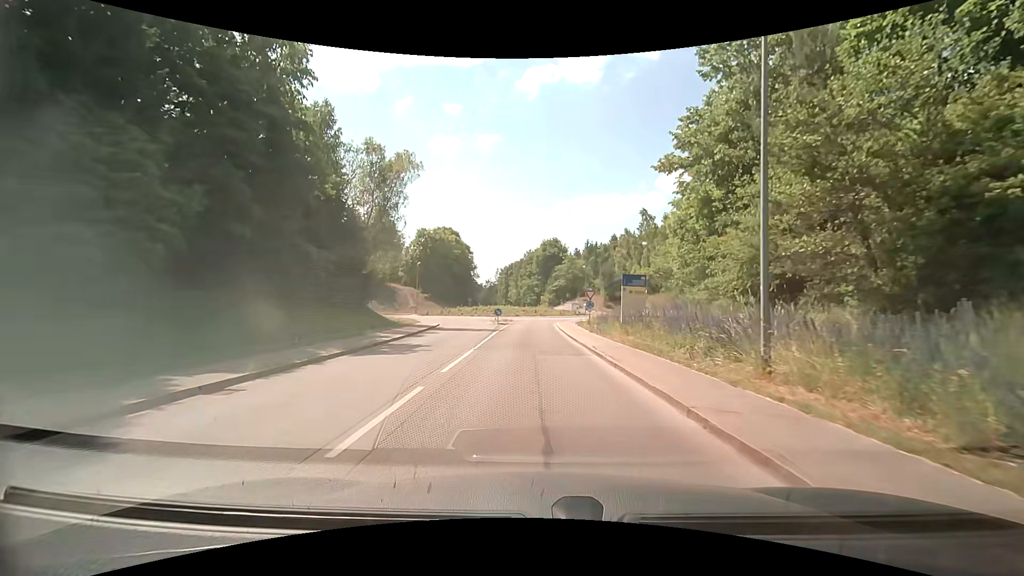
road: tertiary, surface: asphalt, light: Day
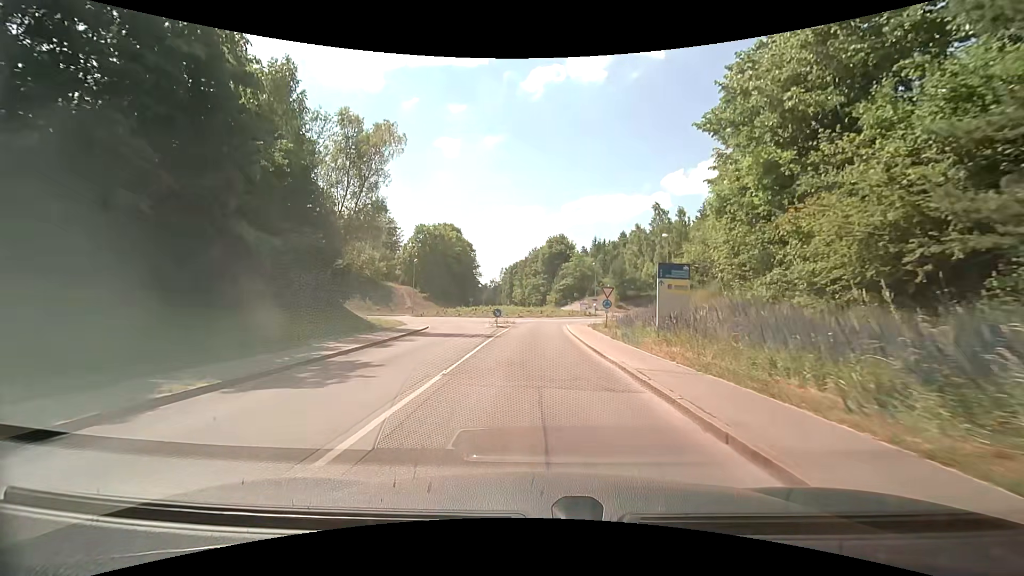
(0.0, +6.3) m; 0°
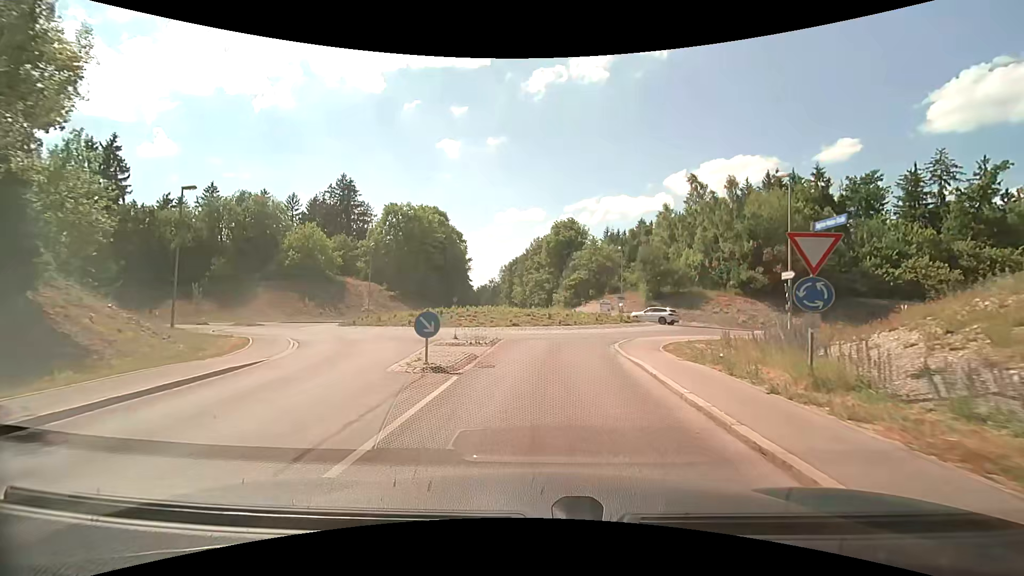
(-0.2, +22.6) m; 0°
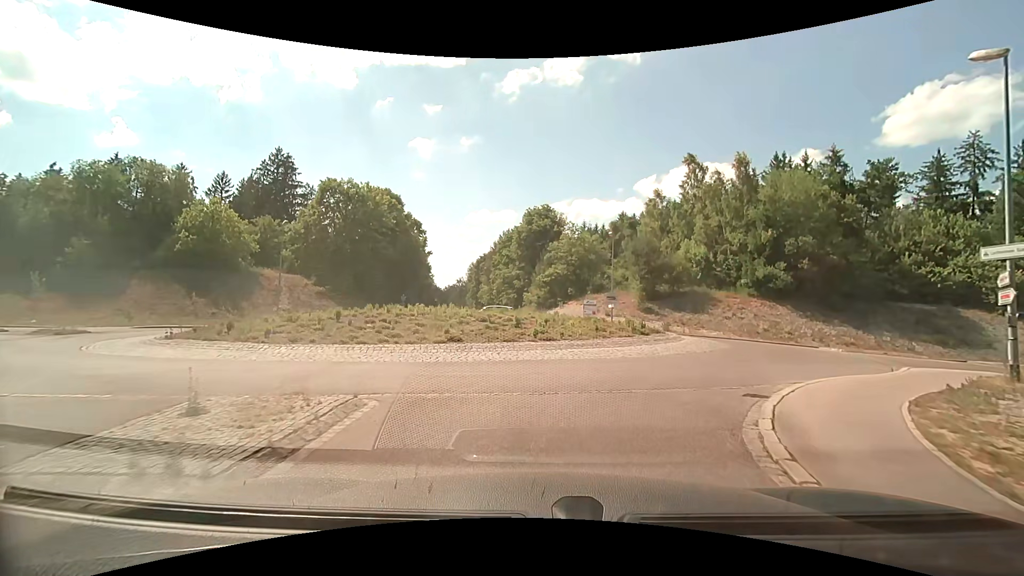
(+0.2, +13.7) m; +4°
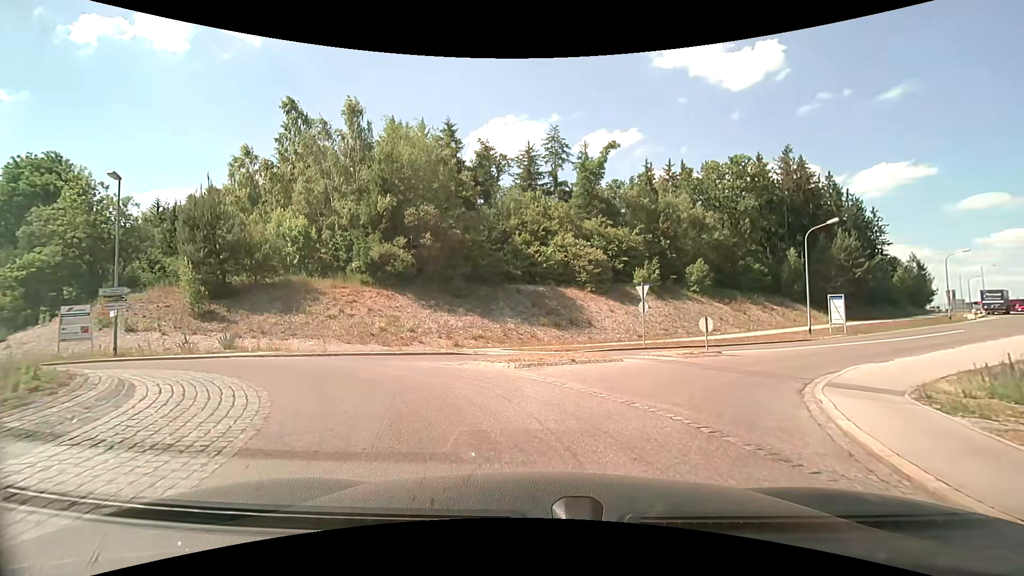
(+5.7, +16.5) m; +40°
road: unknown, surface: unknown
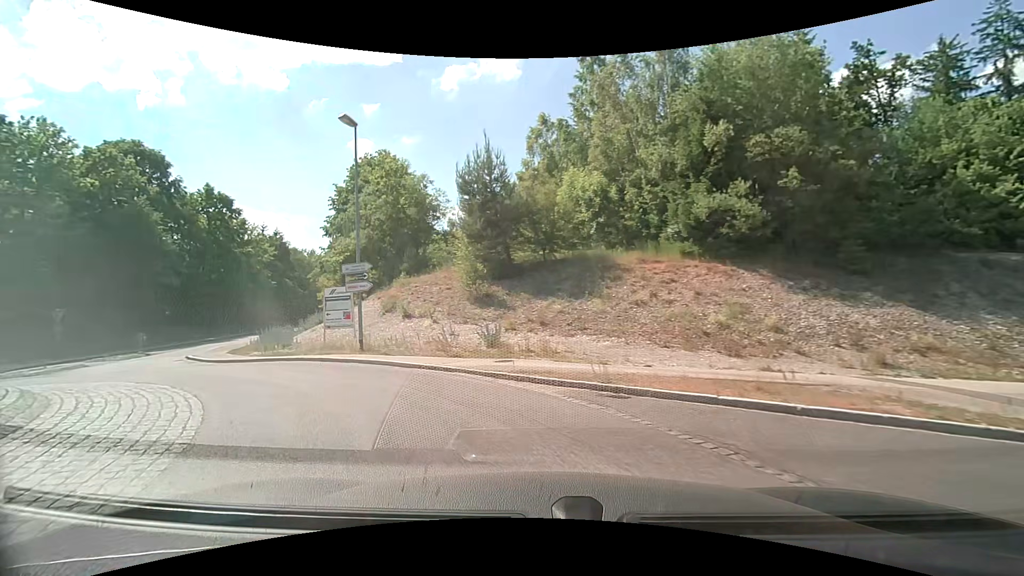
(-3.2, +12.0) m; -35°
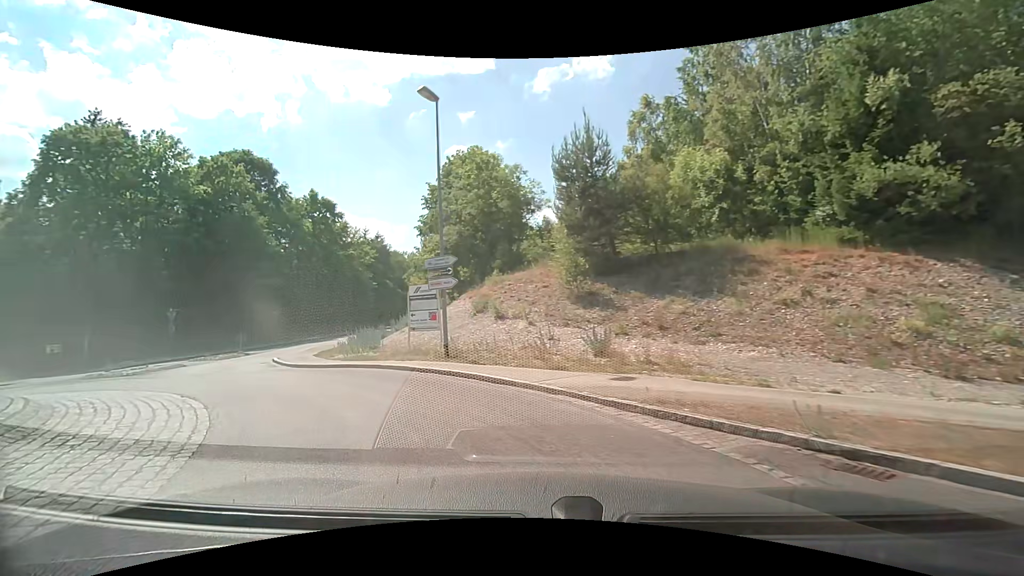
(-0.3, +3.2) m; -10°
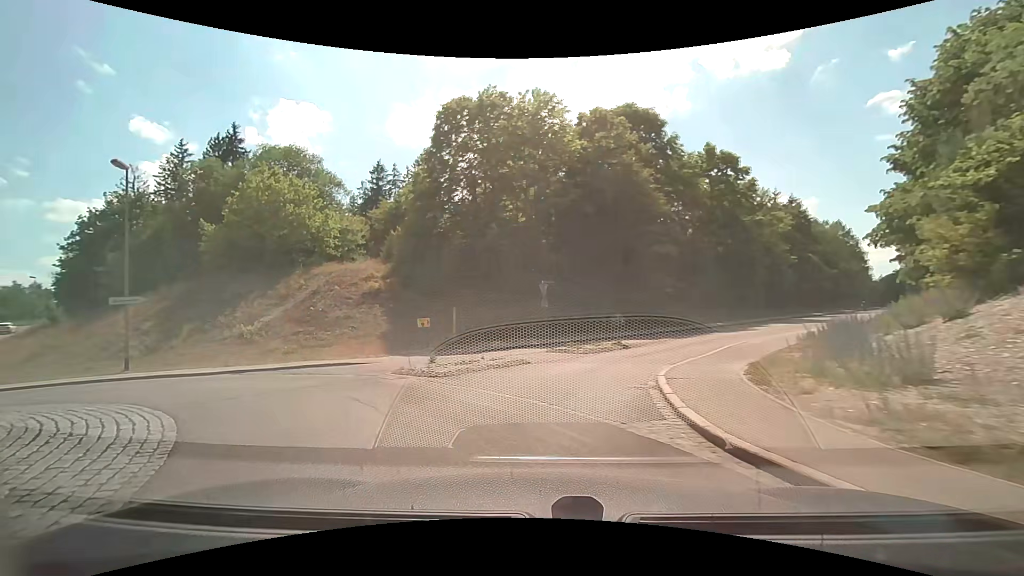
(-5.0, +12.3) m; -44°
(-3, +9) (-11, +15) (-21, +17) (-30, +20) (-38, +26) (-46, +33) (-53, +40) (-59, +47) (-66, +55) (-73, +62) m
